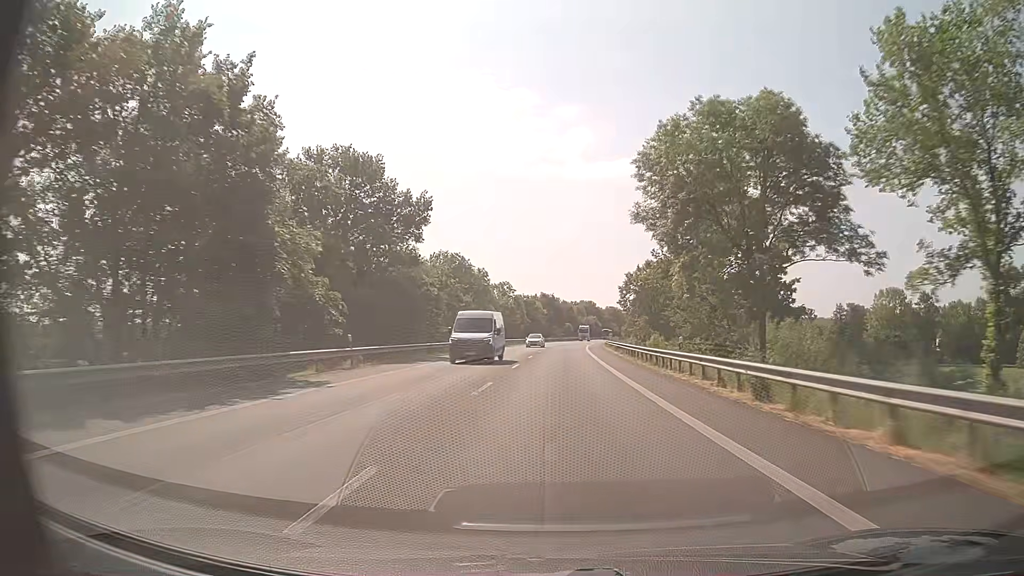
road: primary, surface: asphalt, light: Day
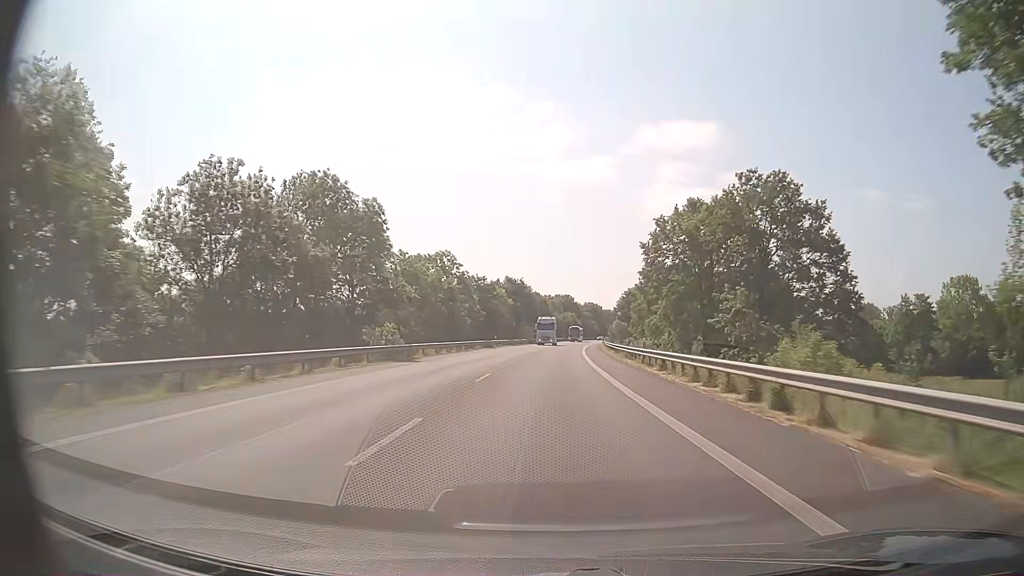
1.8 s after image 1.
(+0.9, +44.5) m; +2°
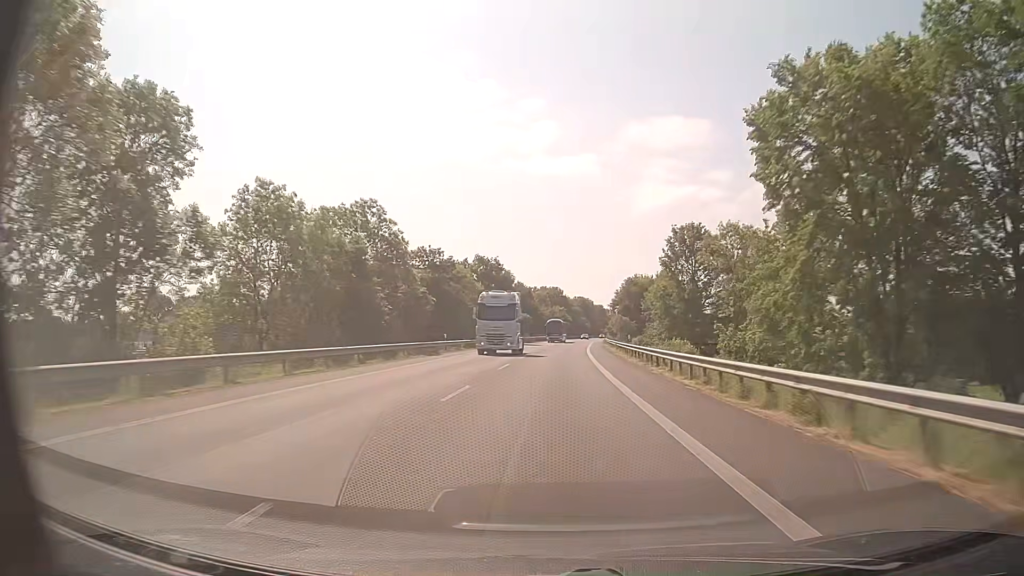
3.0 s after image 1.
(+0.4, +29.8) m; +1°
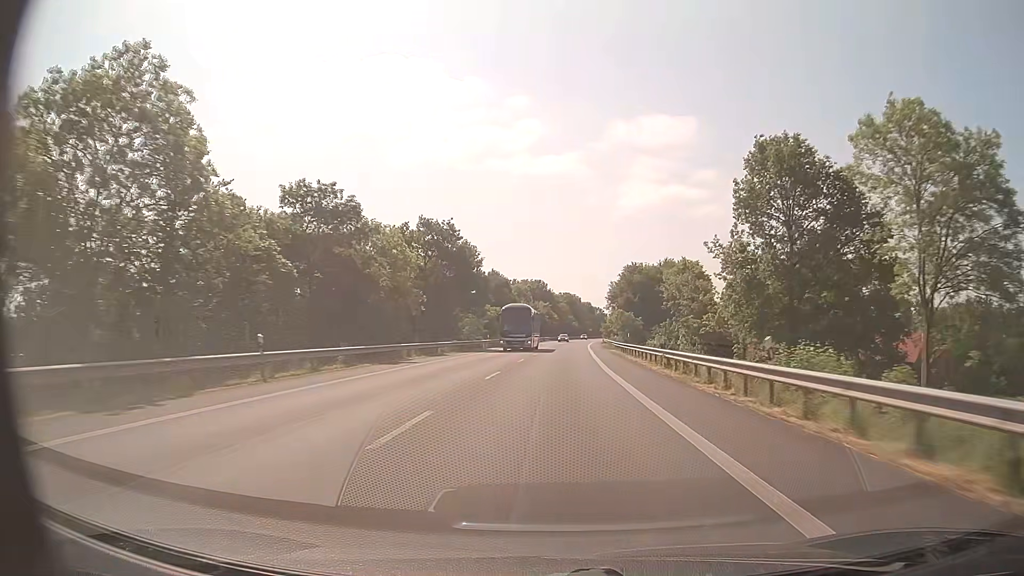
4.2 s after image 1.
(+0.4, +29.9) m; +1°
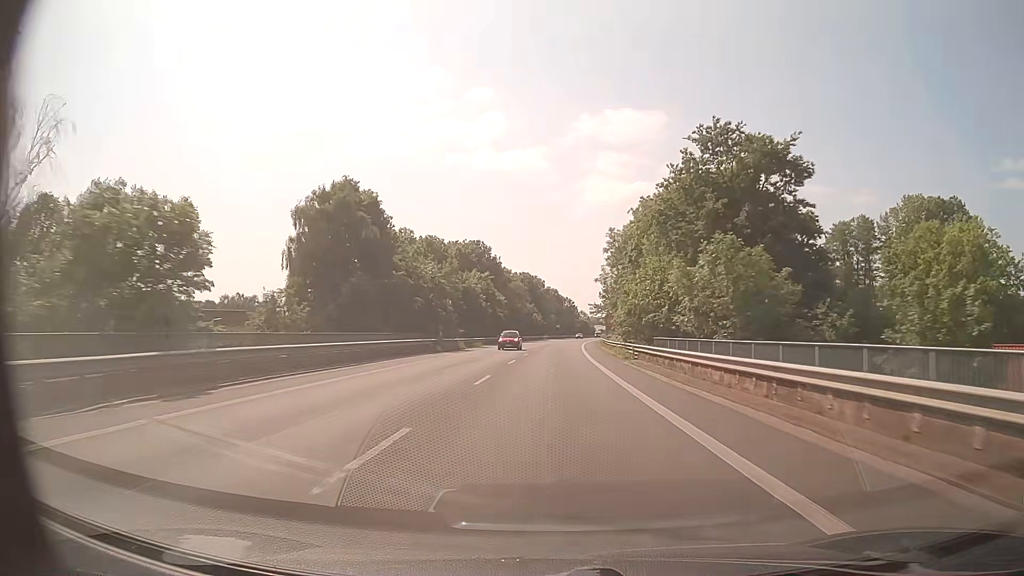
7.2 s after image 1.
(+2.5, +75.1) m; +4°
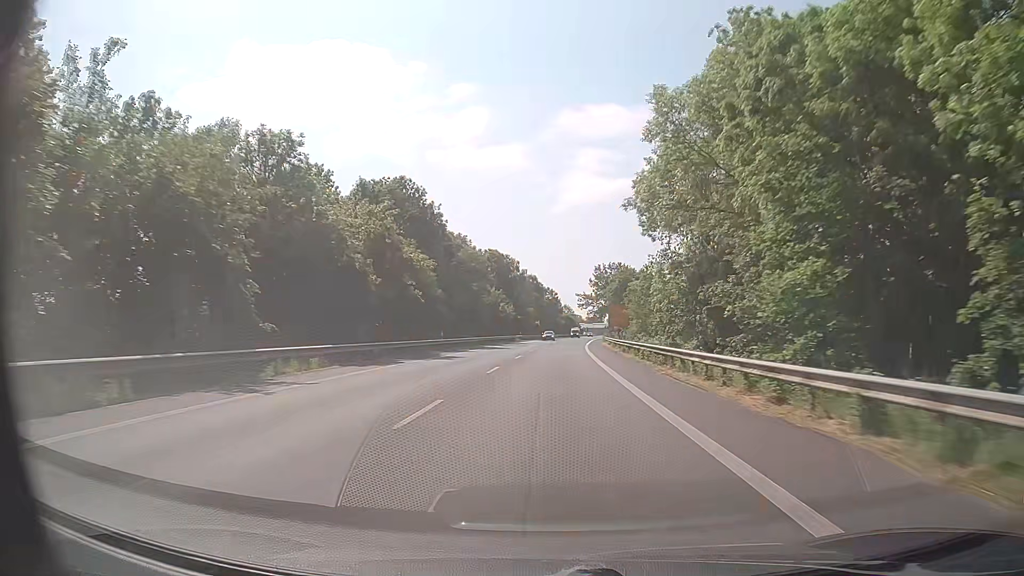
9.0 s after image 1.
(+0.7, +44.9) m; +2°
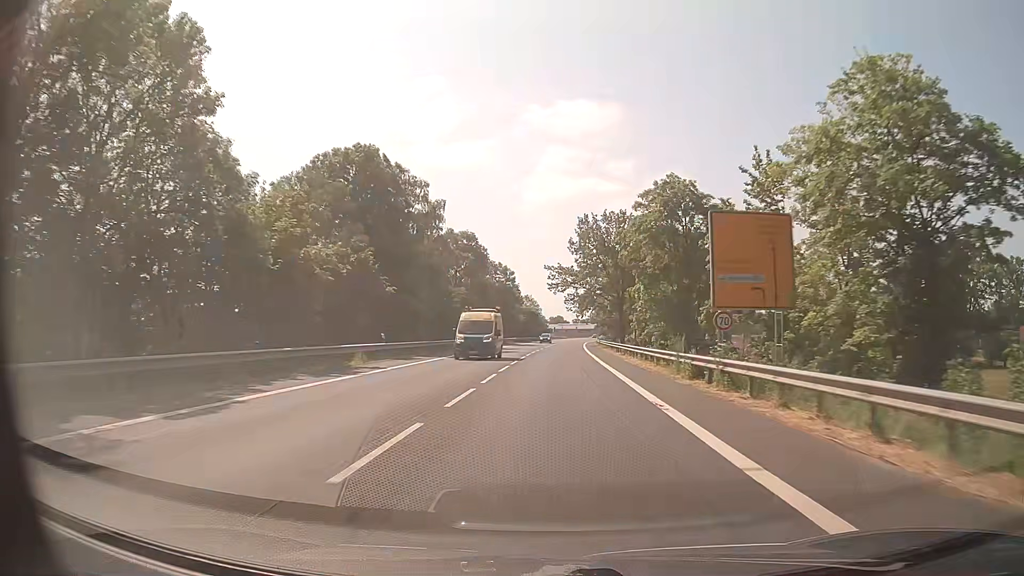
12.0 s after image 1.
(+1.6, +70.1) m; +3°
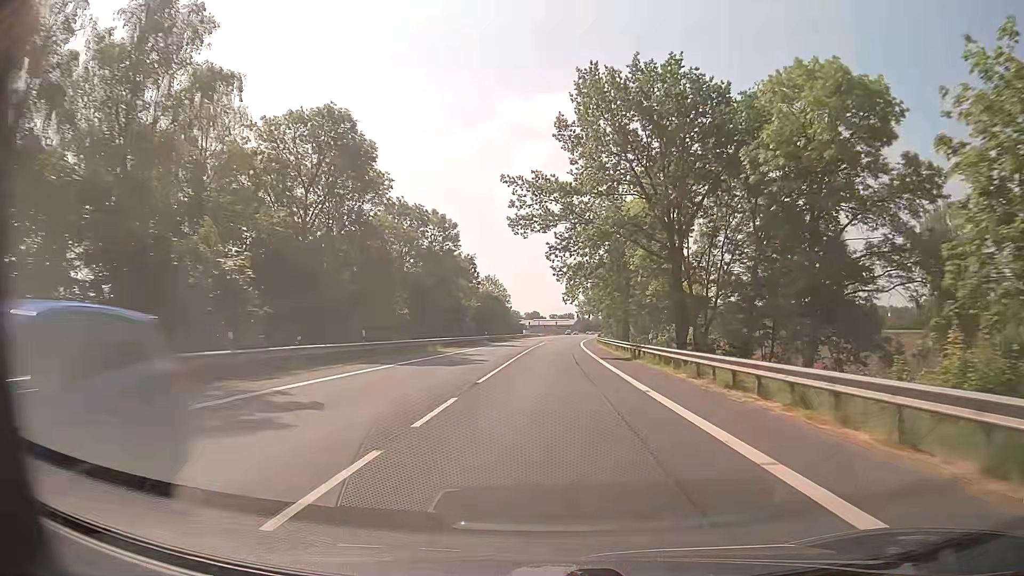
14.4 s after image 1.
(+0.7, +50.8) m; +2°
(0, +10) (0, +20) (0, +30) (+1, +40) (+1, +50) (+1, +60) (+2, +70) (+2, +80) (+3, +90) (+3, +100) m
